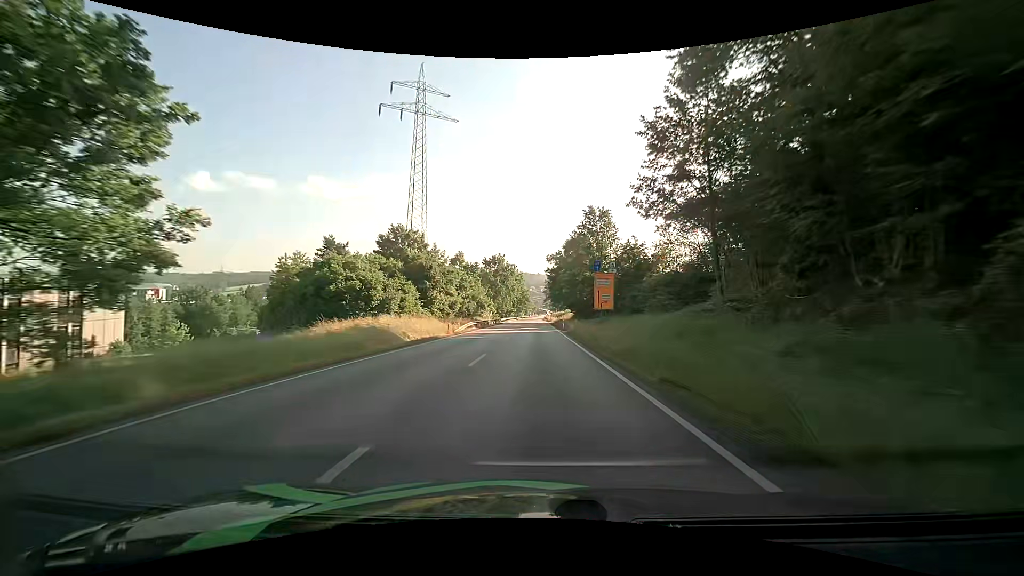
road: primary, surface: asphalt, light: Day
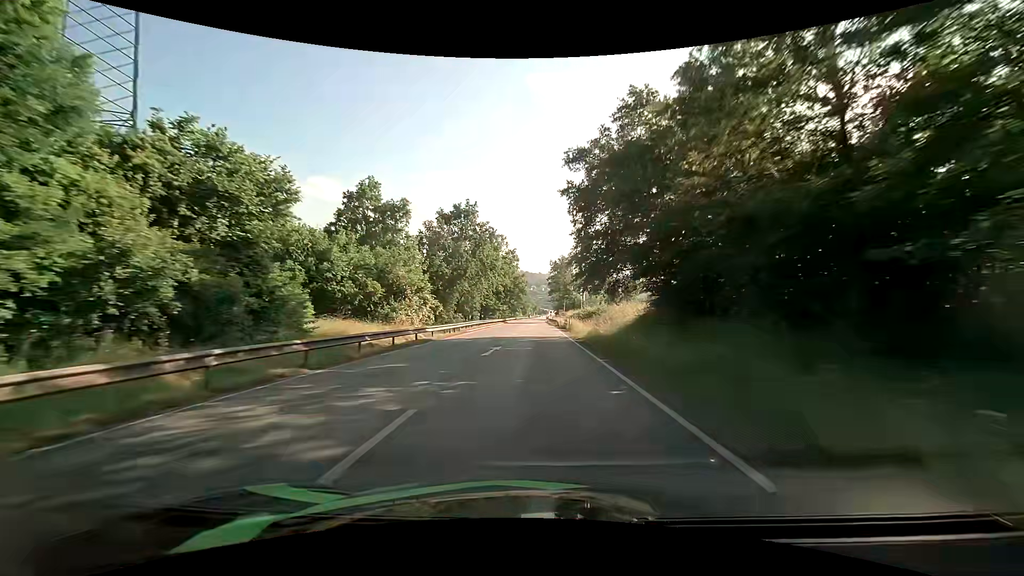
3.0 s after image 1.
(-0.3, +57.5) m; 0°
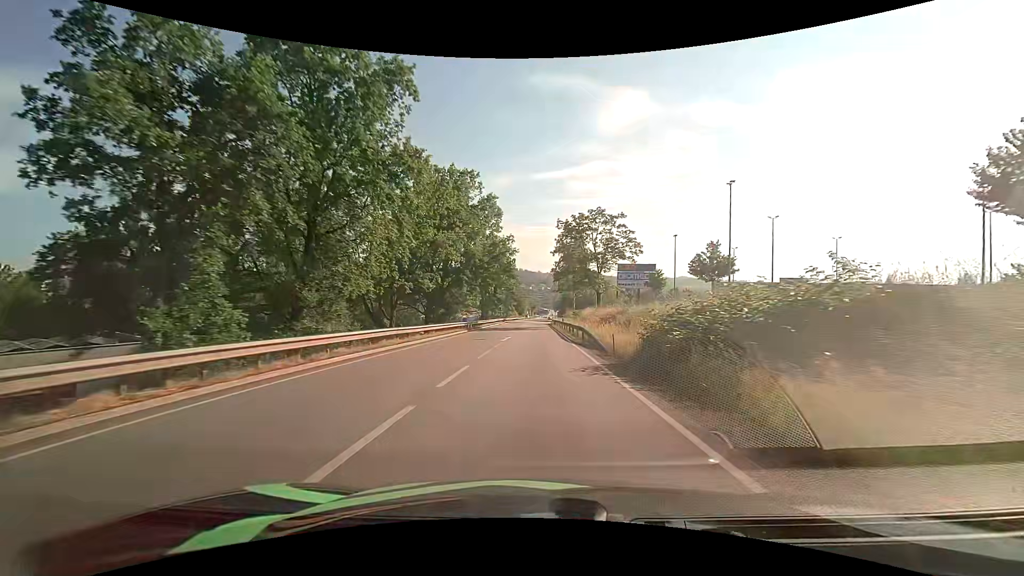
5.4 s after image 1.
(0.0, +43.5) m; 0°
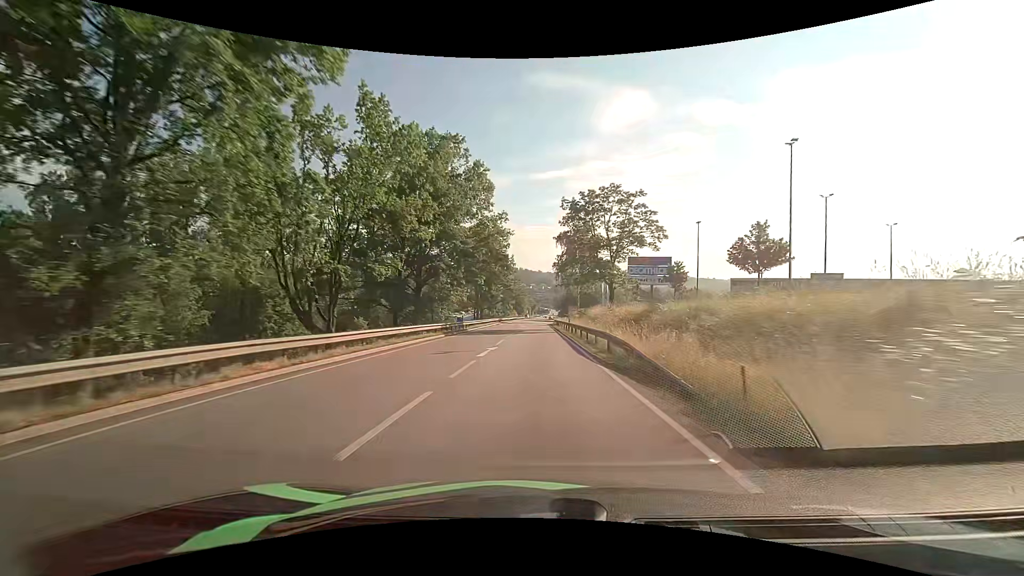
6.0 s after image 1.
(0.0, +10.7) m; 0°
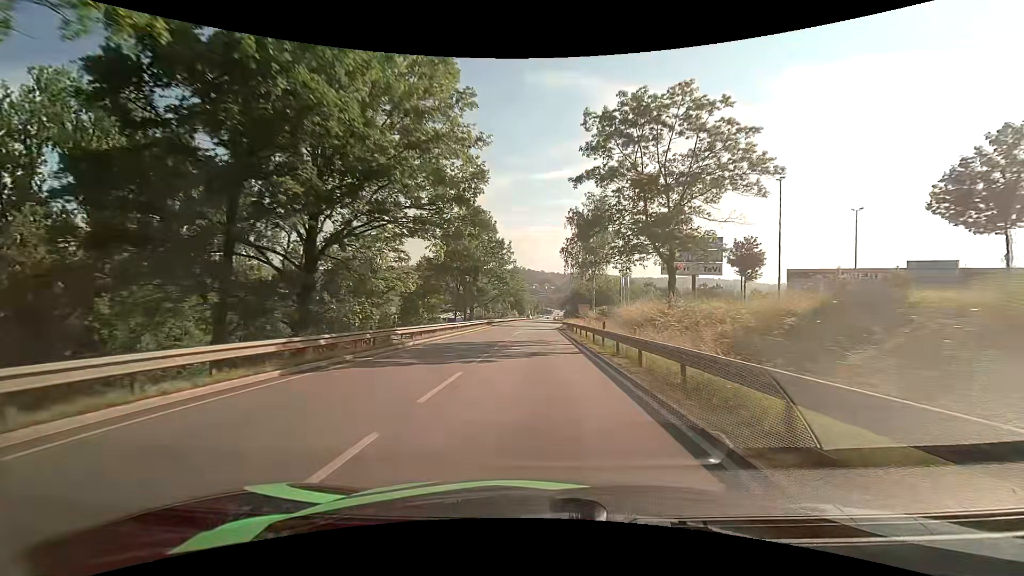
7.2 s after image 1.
(-0.1, +21.1) m; 0°
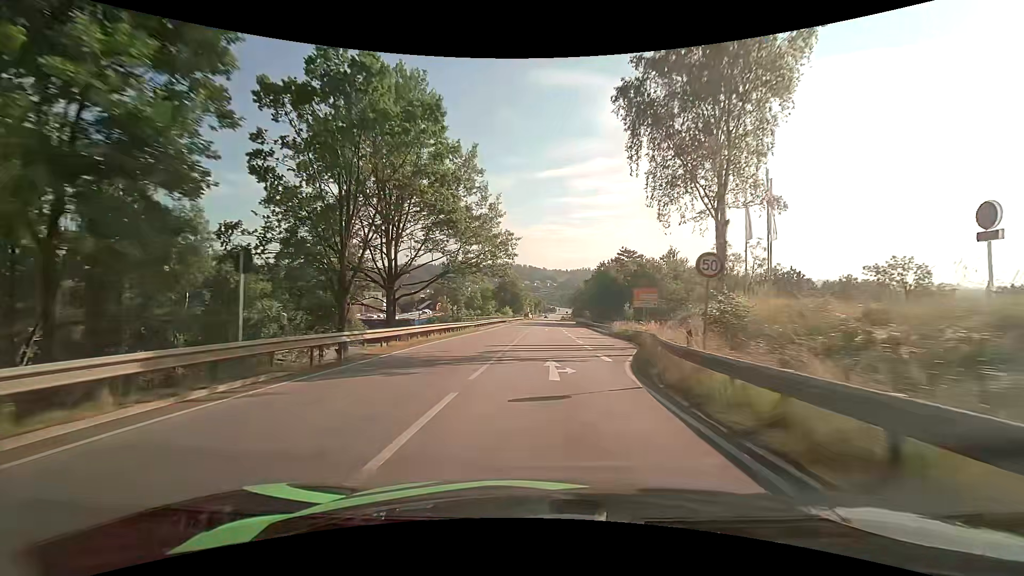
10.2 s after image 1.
(-0.1, +50.8) m; 0°
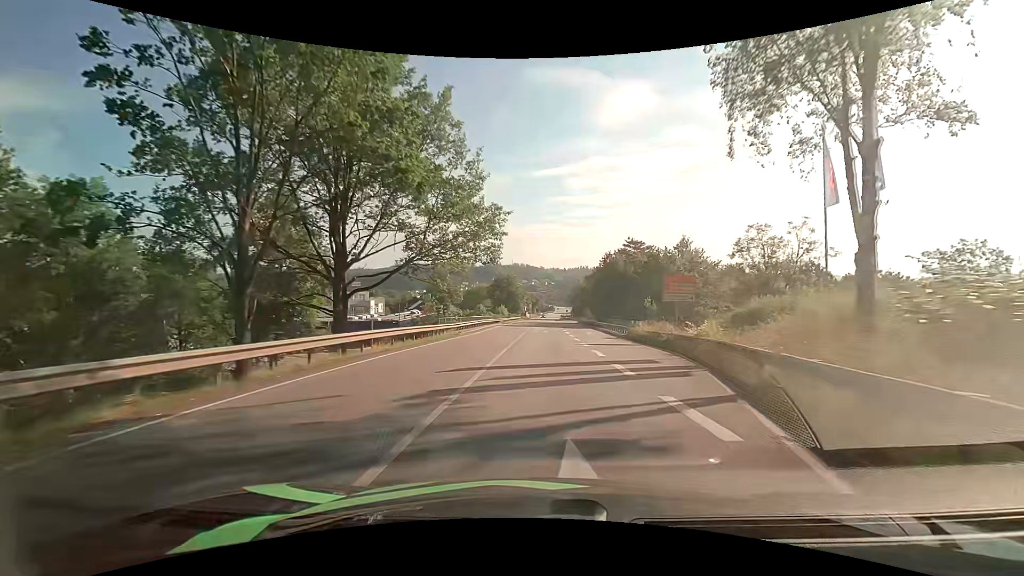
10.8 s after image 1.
(0.0, +10.0) m; 0°
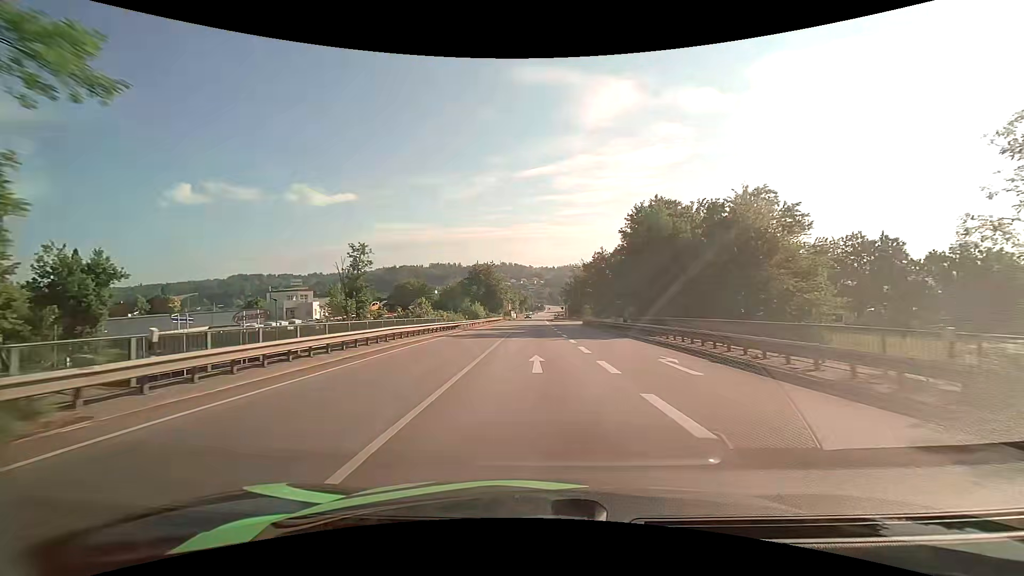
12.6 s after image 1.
(+0.3, +30.1) m; +1°
(0, +10) (0, +20) (0, +30) (0, +40) (0, +50) (0, +60) (0, +70) (0, +80) (0, +90) (-1, +100) m
